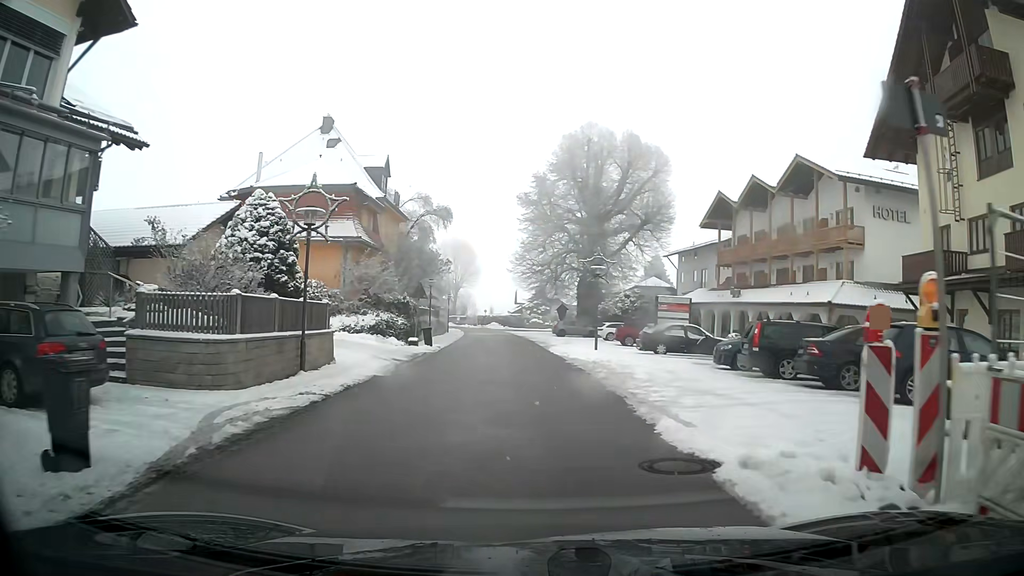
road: tertiary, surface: asphalt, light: Day
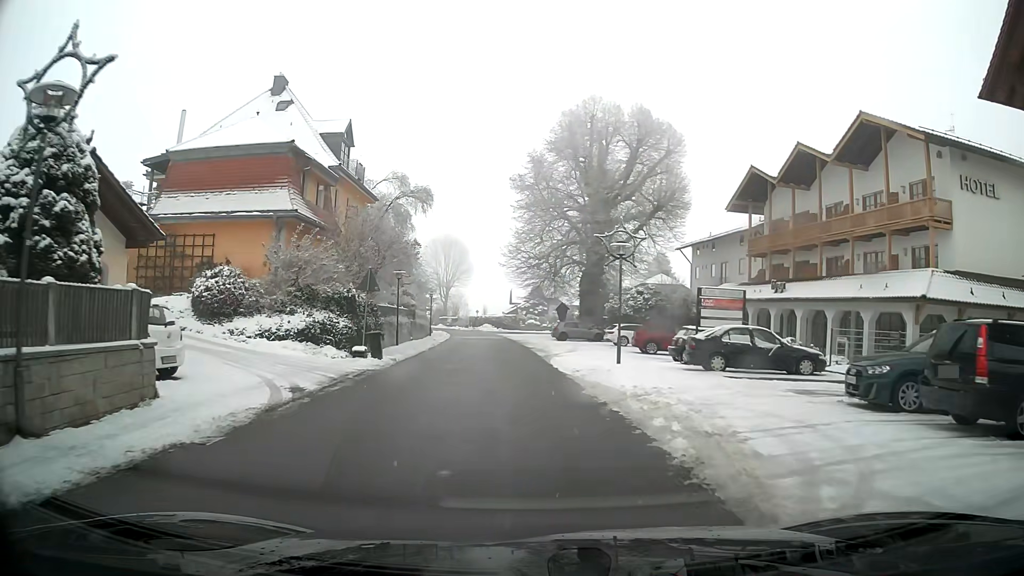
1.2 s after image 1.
(+0.1, +9.2) m; 0°
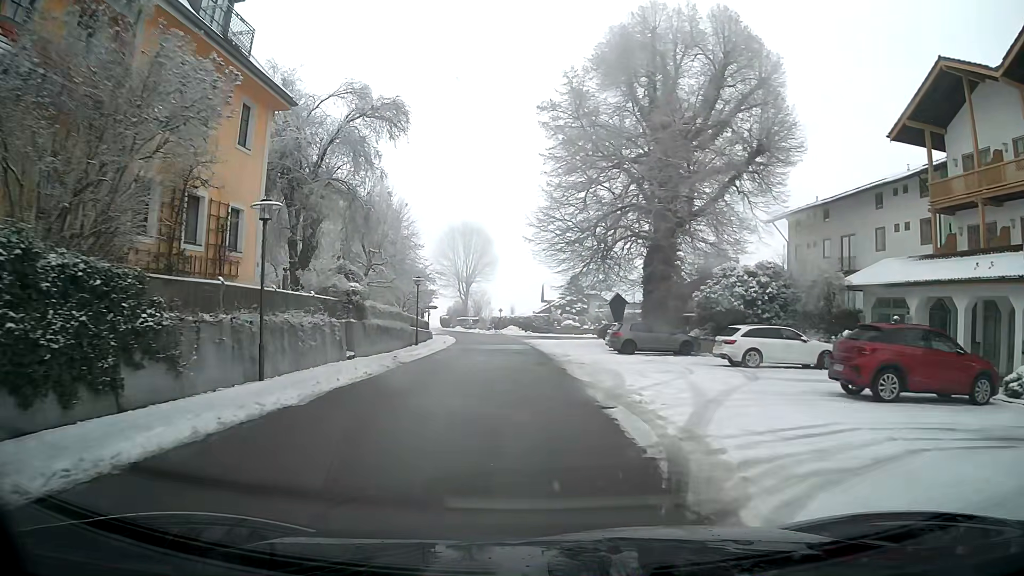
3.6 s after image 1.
(-0.4, +20.5) m; -3°
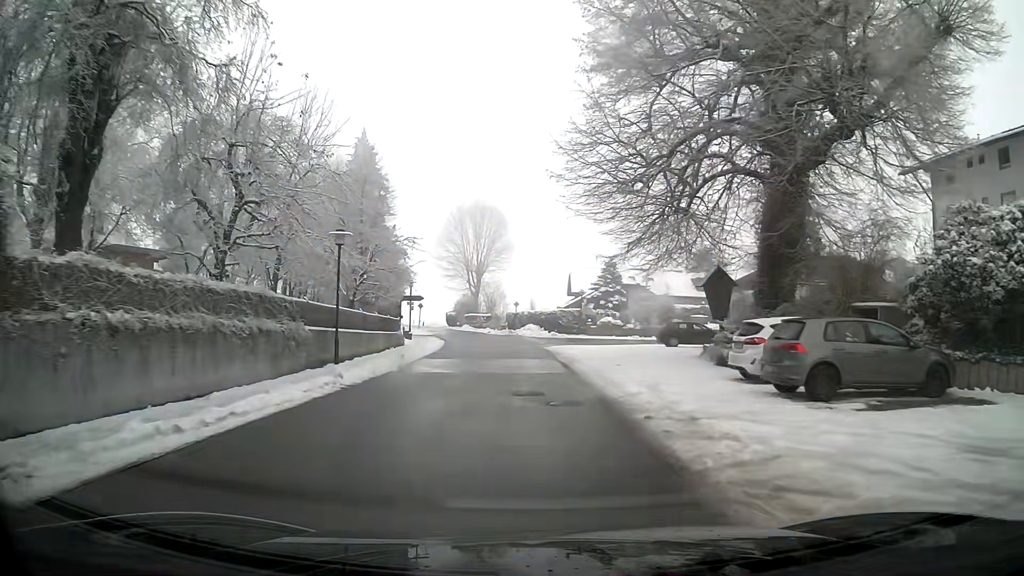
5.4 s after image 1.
(-0.3, +18.9) m; -2°
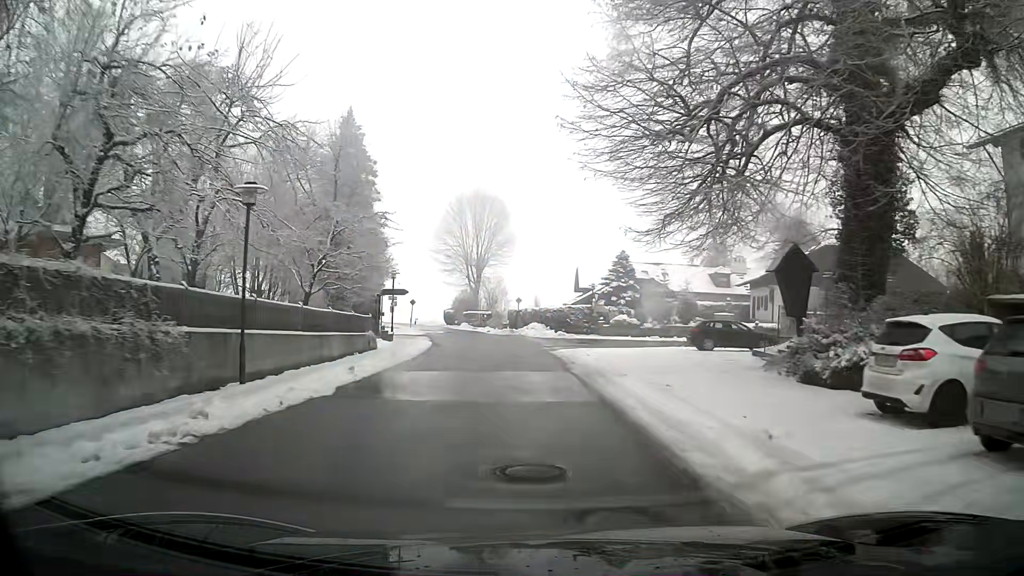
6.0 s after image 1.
(0.0, +6.5) m; -1°
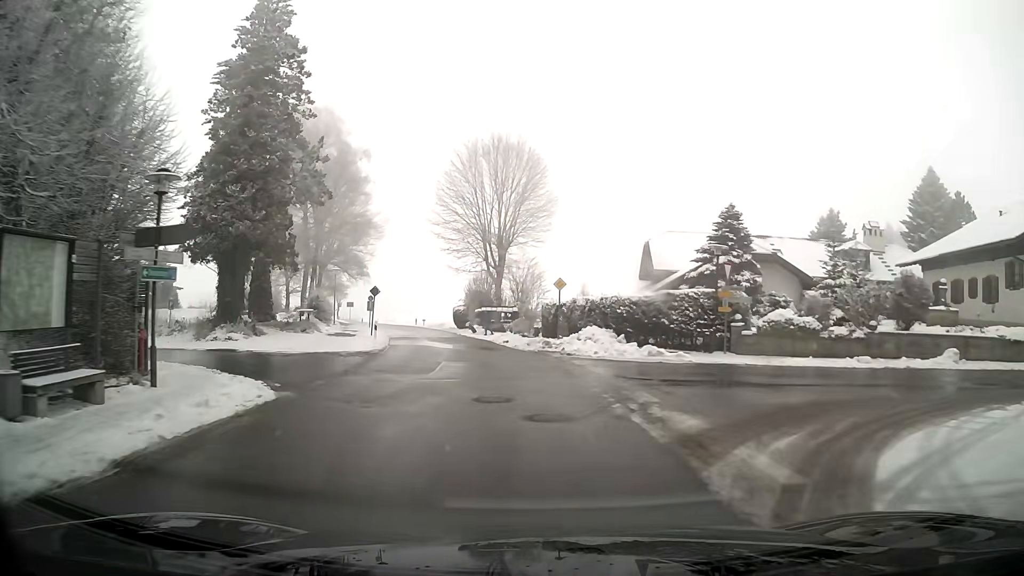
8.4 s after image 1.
(-0.7, +26.1) m; -4°
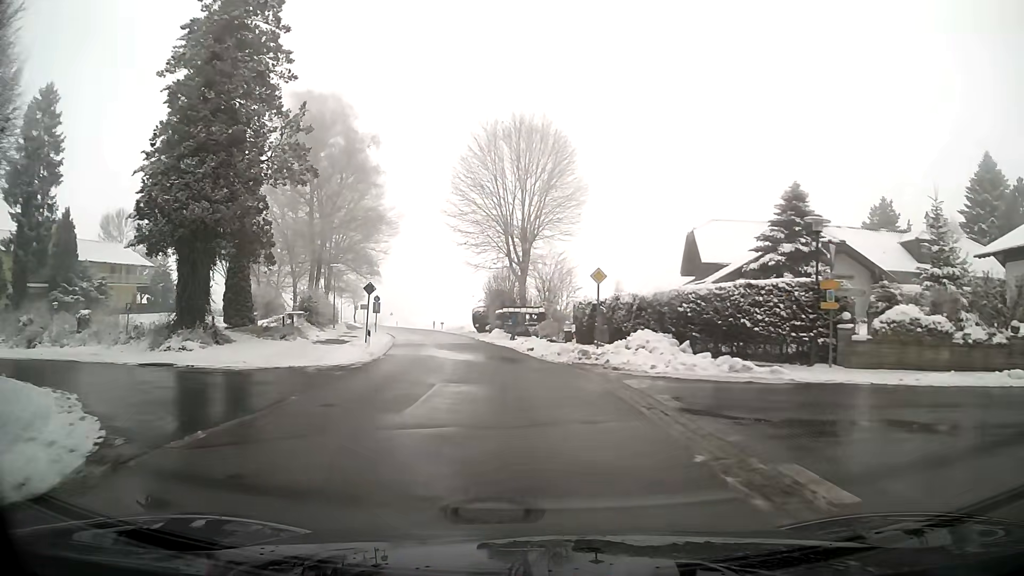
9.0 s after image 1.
(-0.1, +6.3) m; -2°
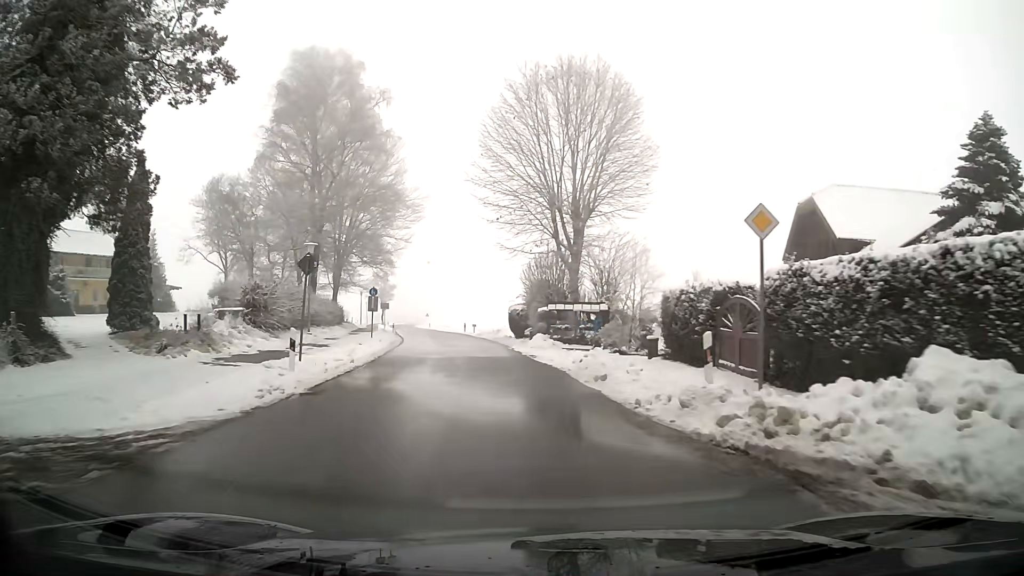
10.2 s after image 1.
(-0.5, +13.1) m; -4°
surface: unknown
(0, +10) (-1, +20) (-2, +30) (-4, +40) (-5, +50) (-7, +59) (-9, +69) (-11, +79) (-14, +89) (-16, +99) m
